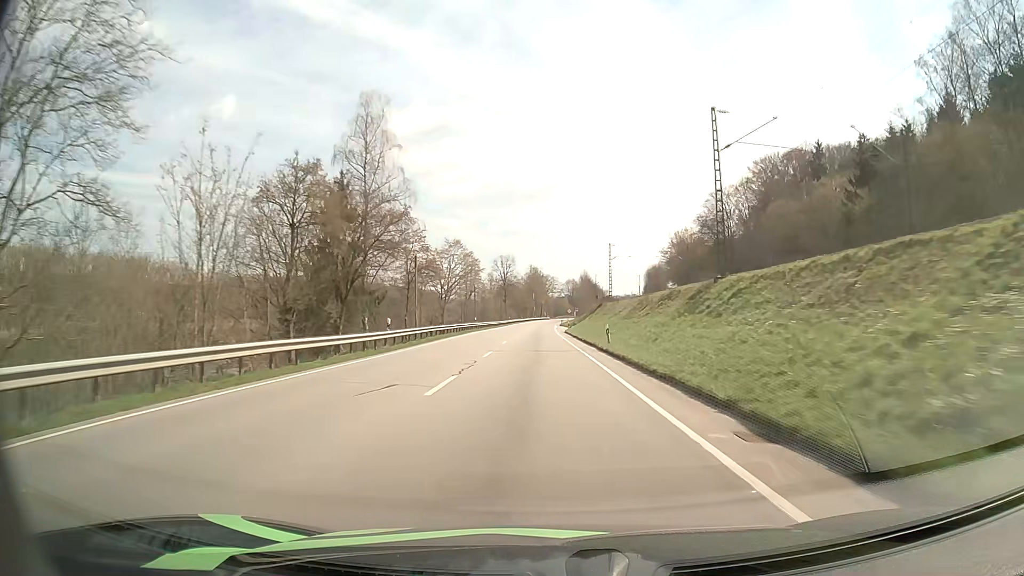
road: primary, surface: asphalt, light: Day
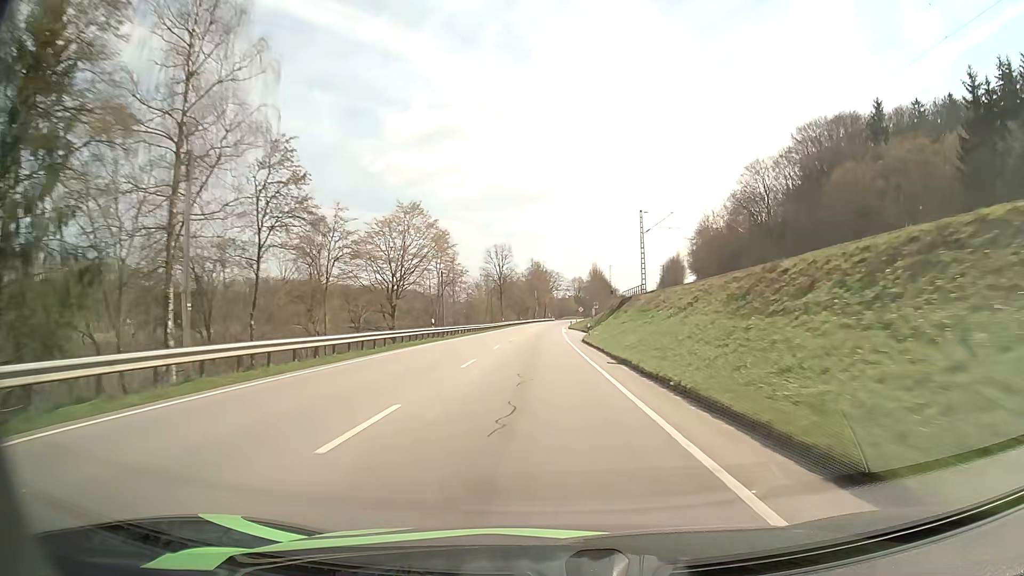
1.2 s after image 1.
(-0.1, +29.8) m; -1°
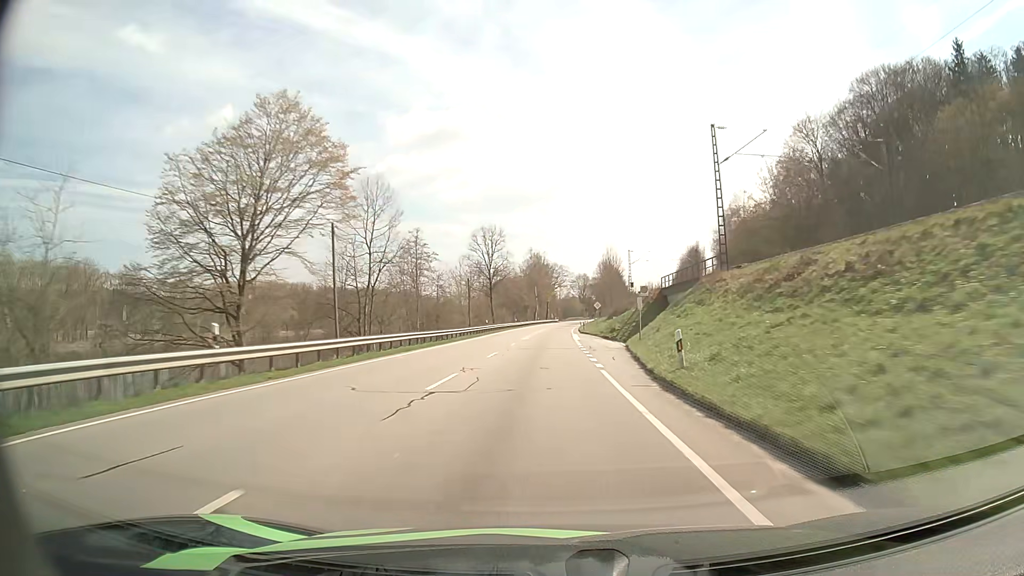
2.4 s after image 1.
(0.0, +30.1) m; 0°
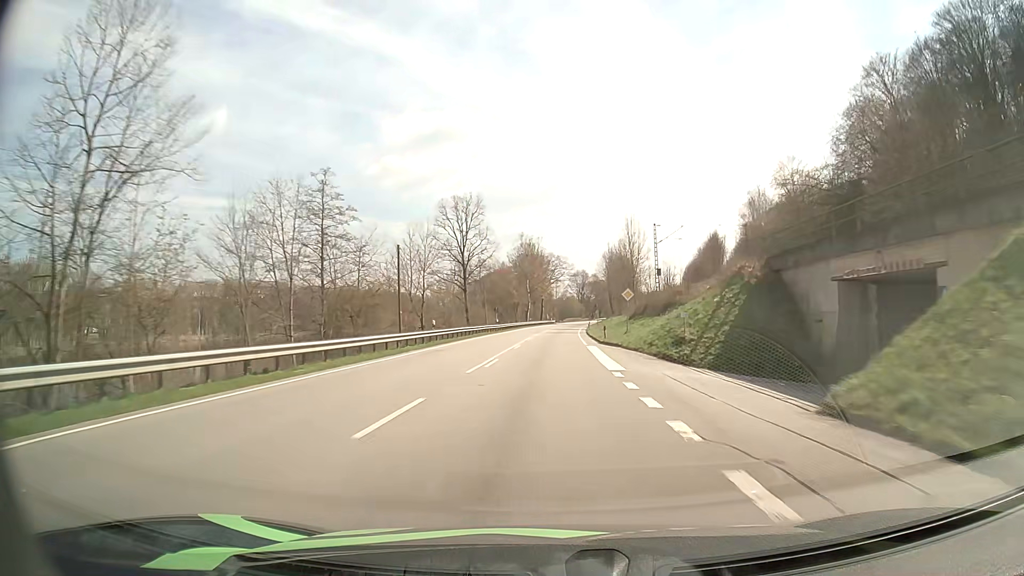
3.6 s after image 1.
(0.0, +30.3) m; 0°
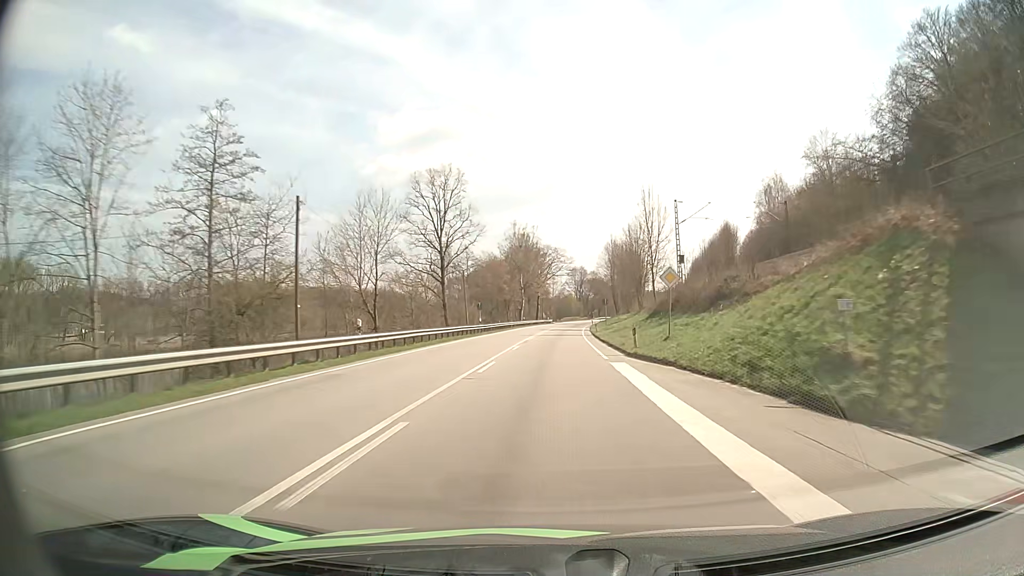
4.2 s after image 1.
(+0.1, +15.2) m; 0°
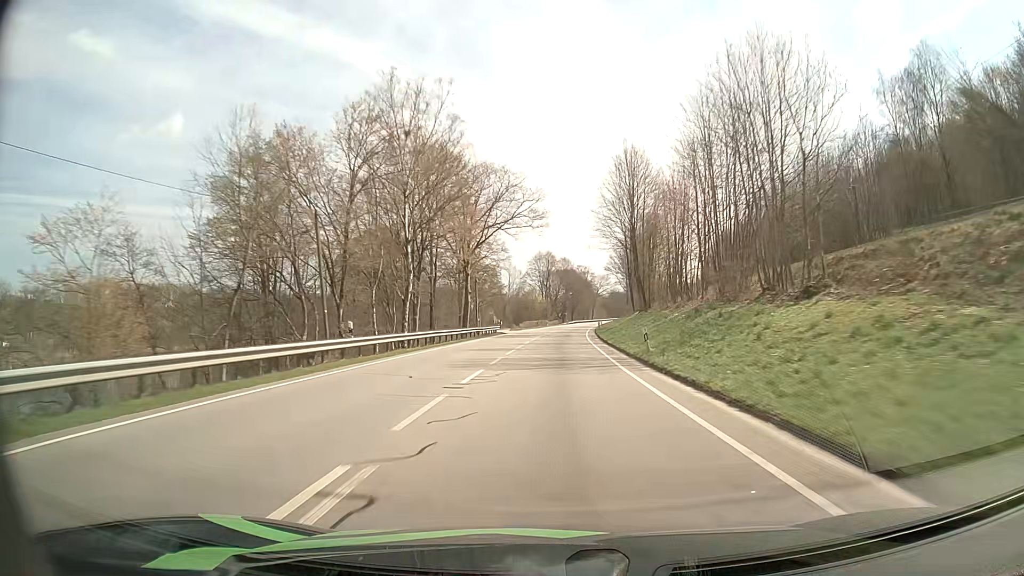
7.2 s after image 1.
(+1.7, +76.0) m; +3°
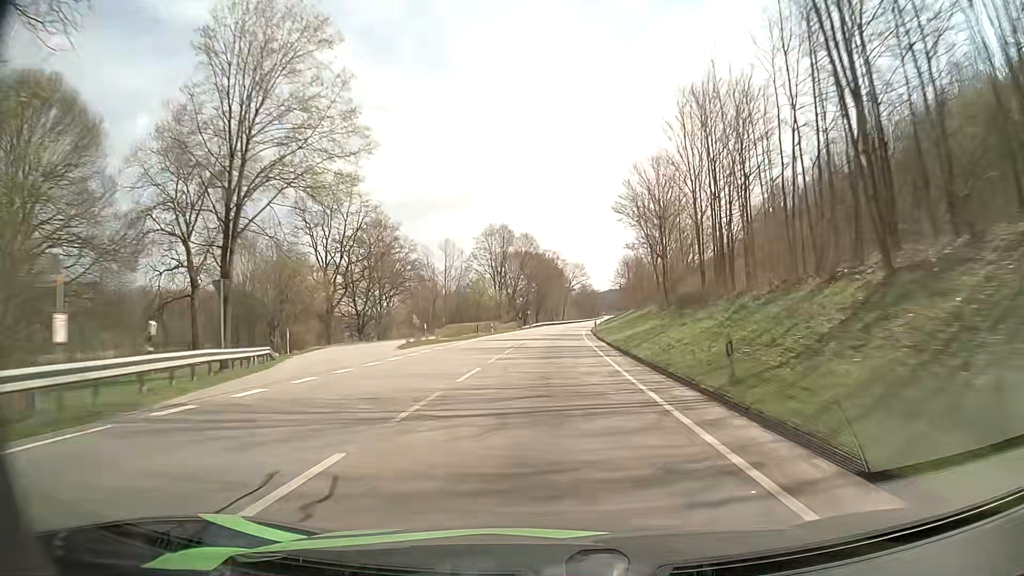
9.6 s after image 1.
(+1.7, +60.6) m; +3°
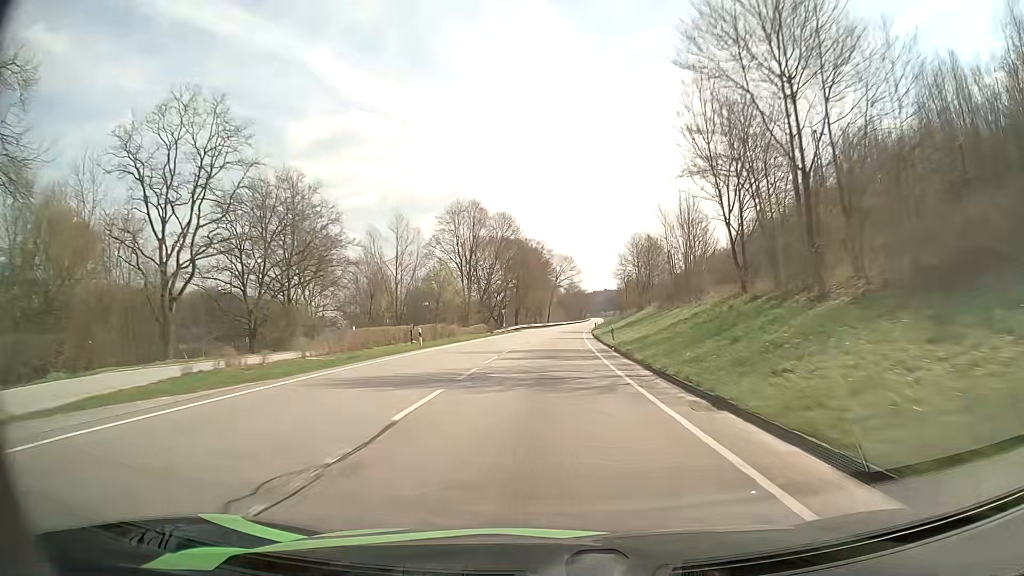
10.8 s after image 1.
(+0.3, +30.5) m; +1°
(0, +10) (0, +20) (0, +30) (+1, +40) (+1, +50) (+2, +60) (+2, +70) (+3, +80) (+3, +90) (+4, +100) m
